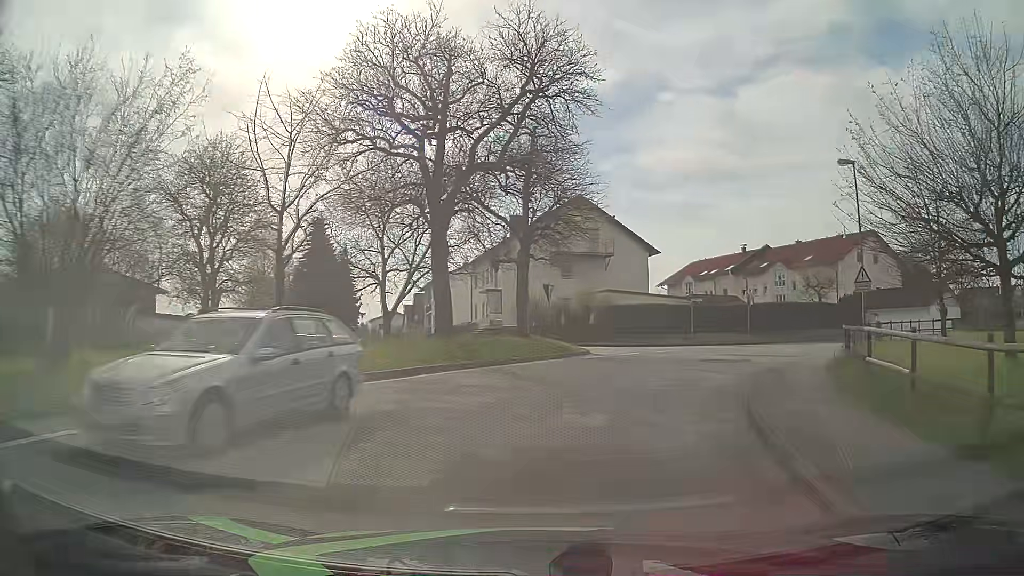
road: unclassified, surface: asphalt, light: Day
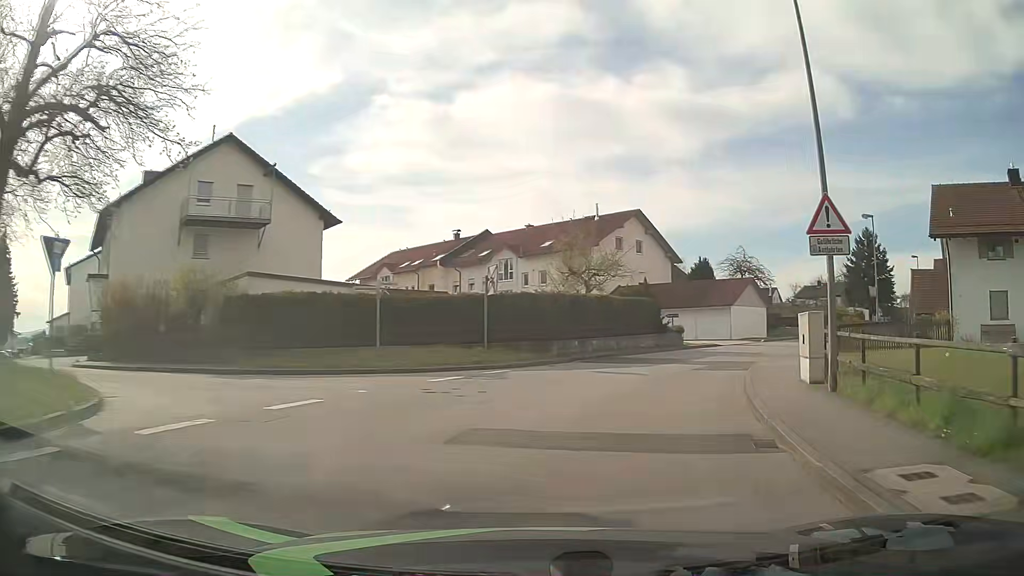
(+4.1, +18.0) m; +26°
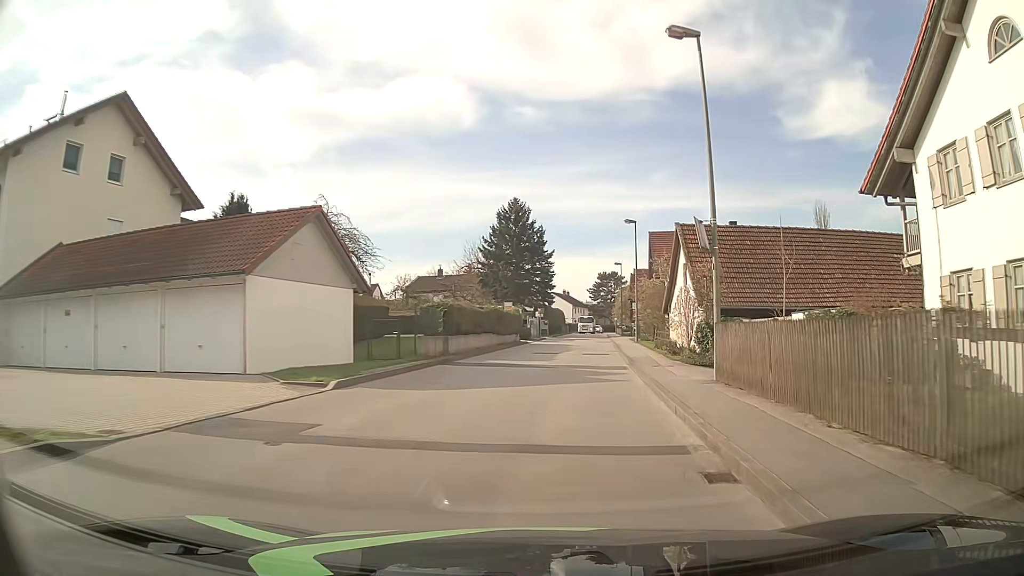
(+10.0, +29.7) m; +34°
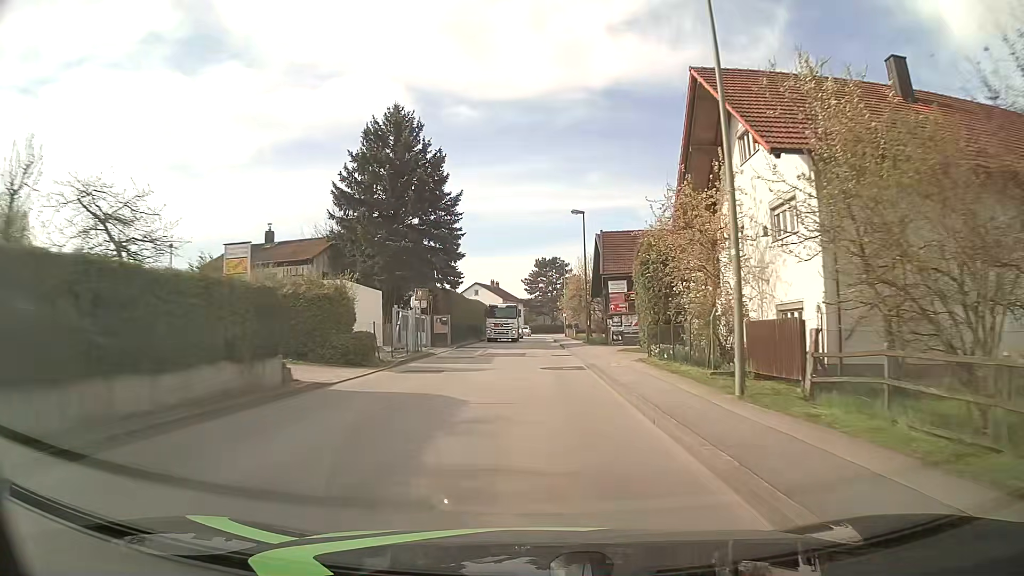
(+2.5, +34.5) m; +6°
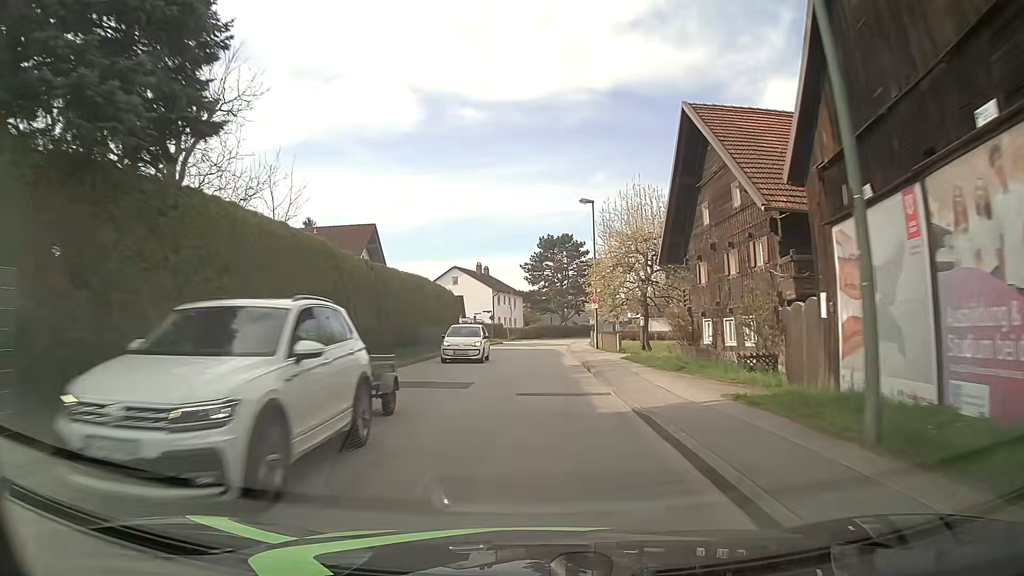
(0.0, +35.1) m; -1°
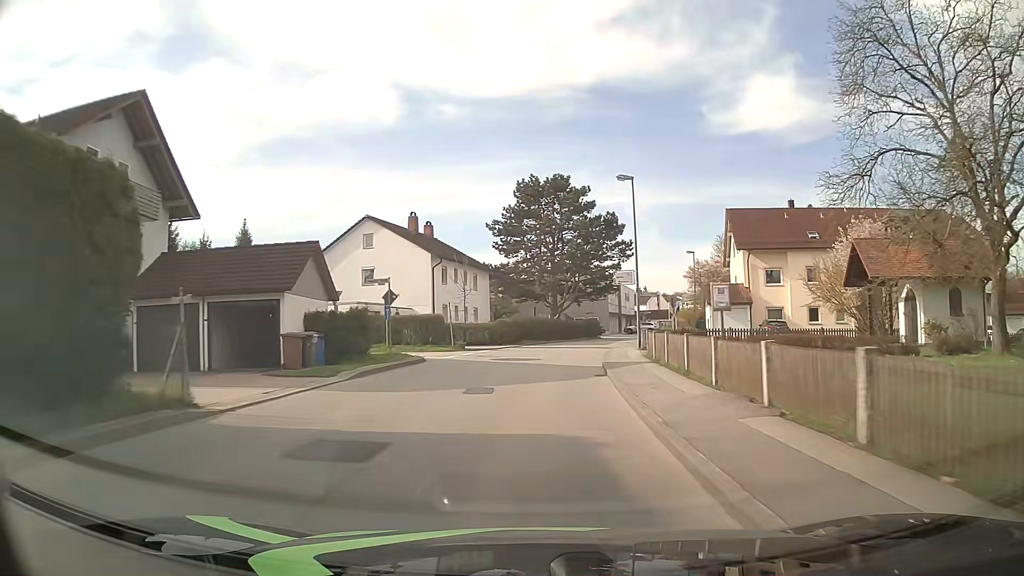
(+0.4, +36.7) m; +1°
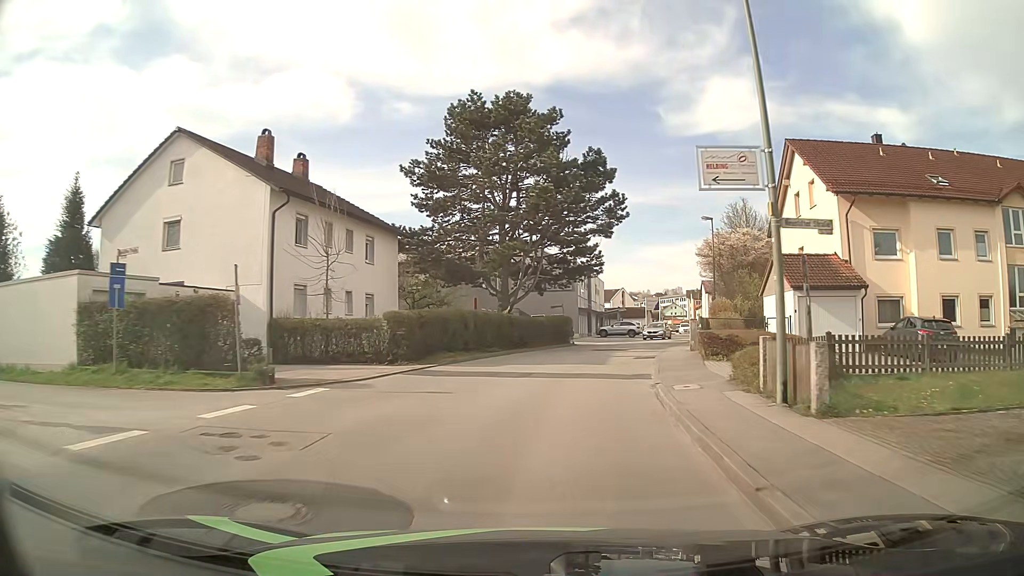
(+0.9, +22.1) m; +4°
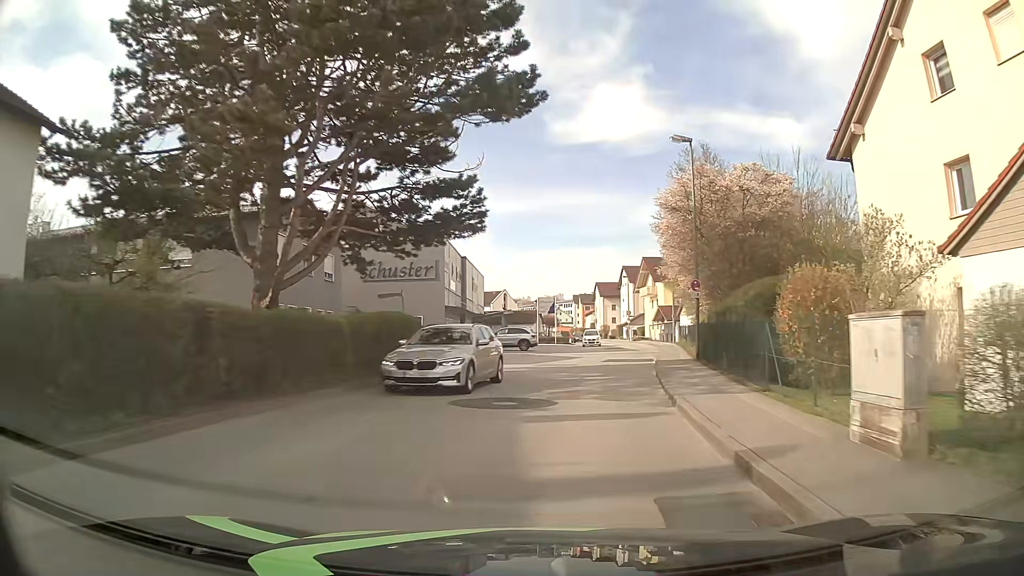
(+1.9, +21.4) m; +10°
(0, +10) (+2, +20) (+4, +30) (+6, +40) (+7, +49) (+8, +59) (+9, +69) (+9, +79) (+9, +89) (+9, +99) m
